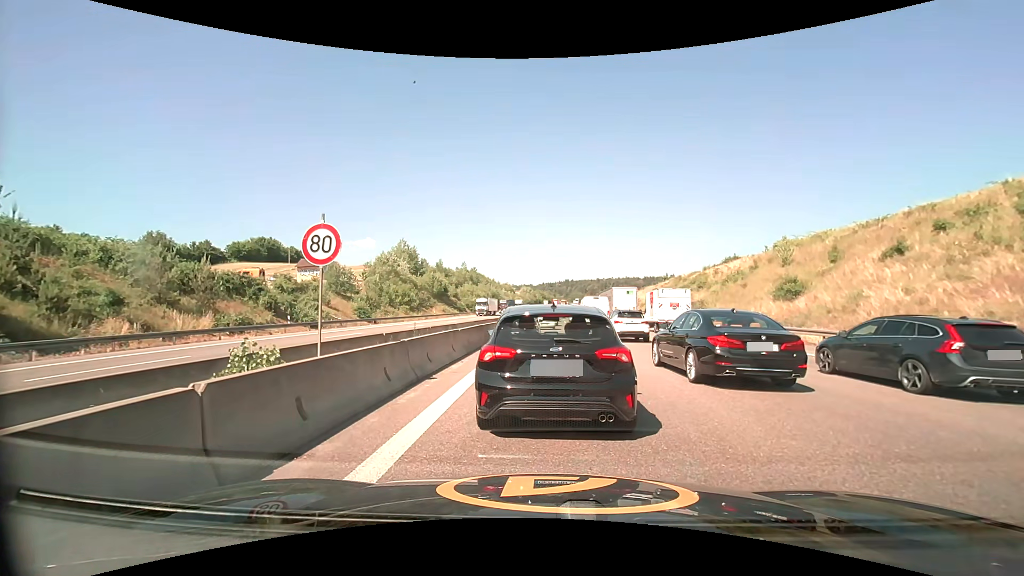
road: motorway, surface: asphalt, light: Day
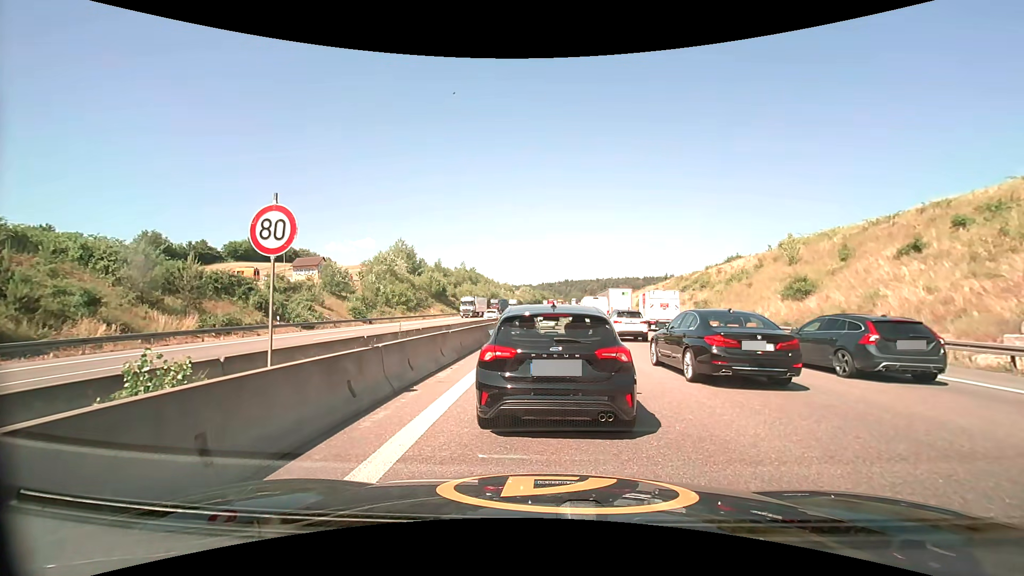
(0.0, +1.6) m; 0°
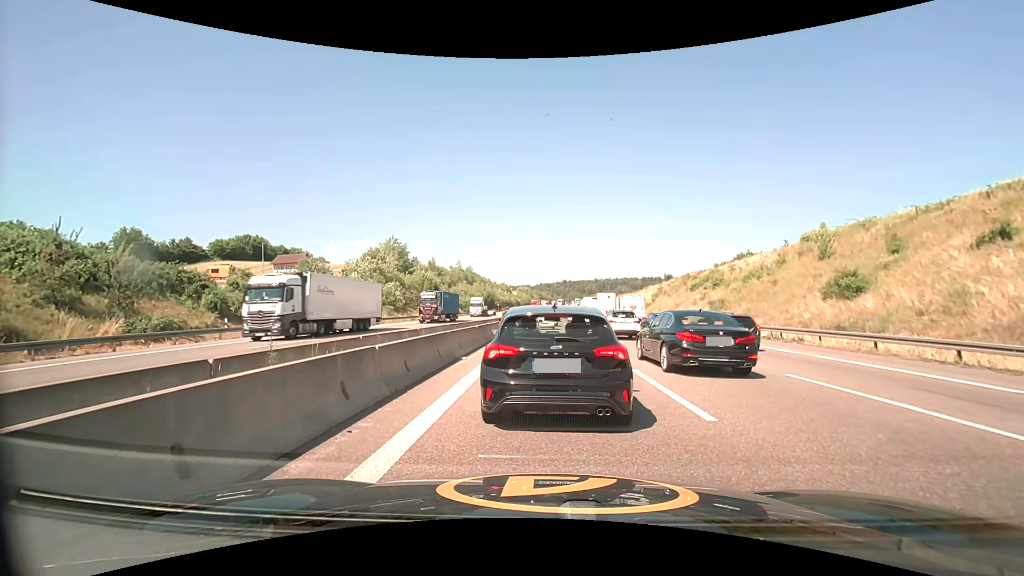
(+0.1, +6.2) m; +1°
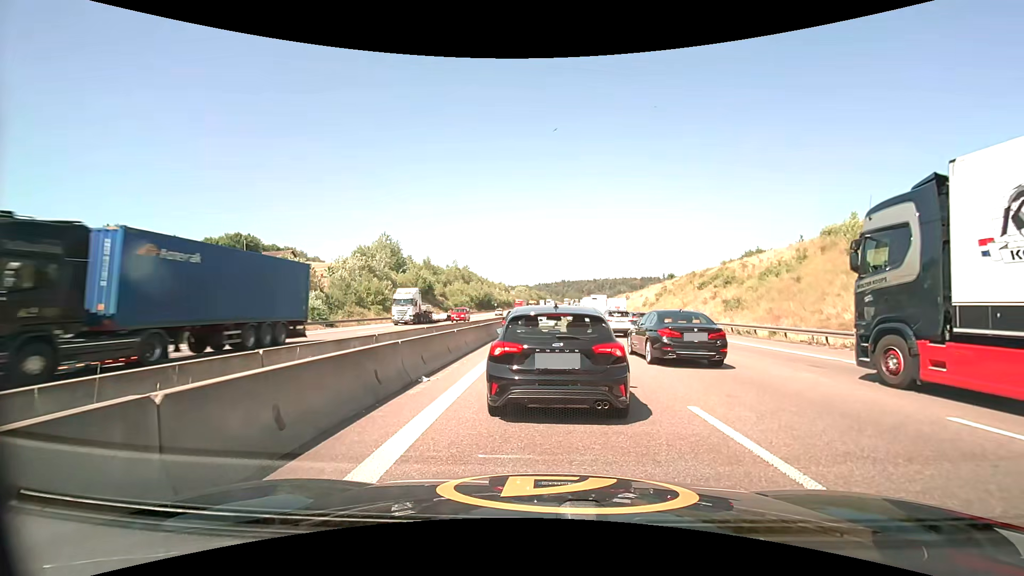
(0.0, +4.6) m; 0°
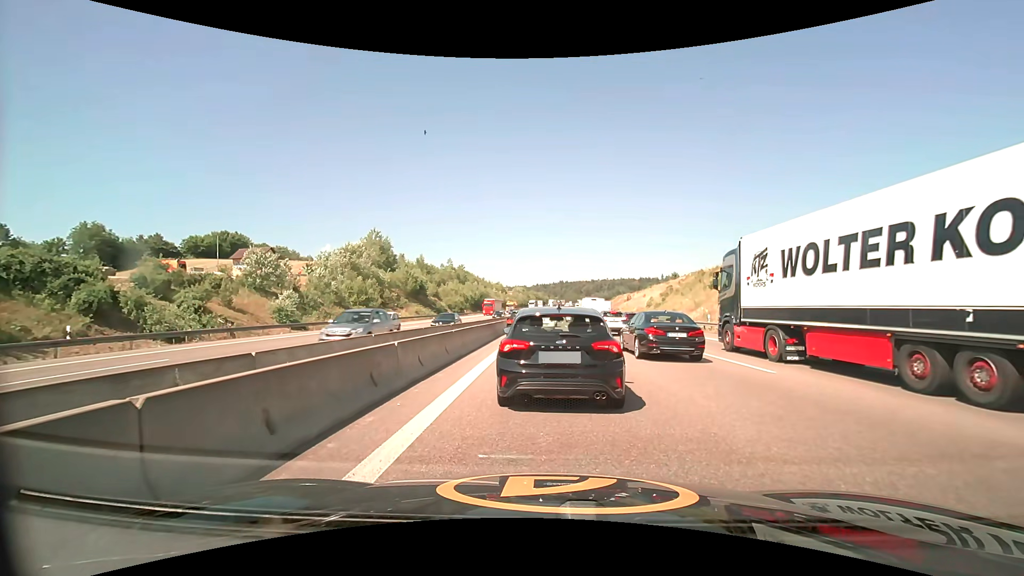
(+0.1, +6.1) m; +1°
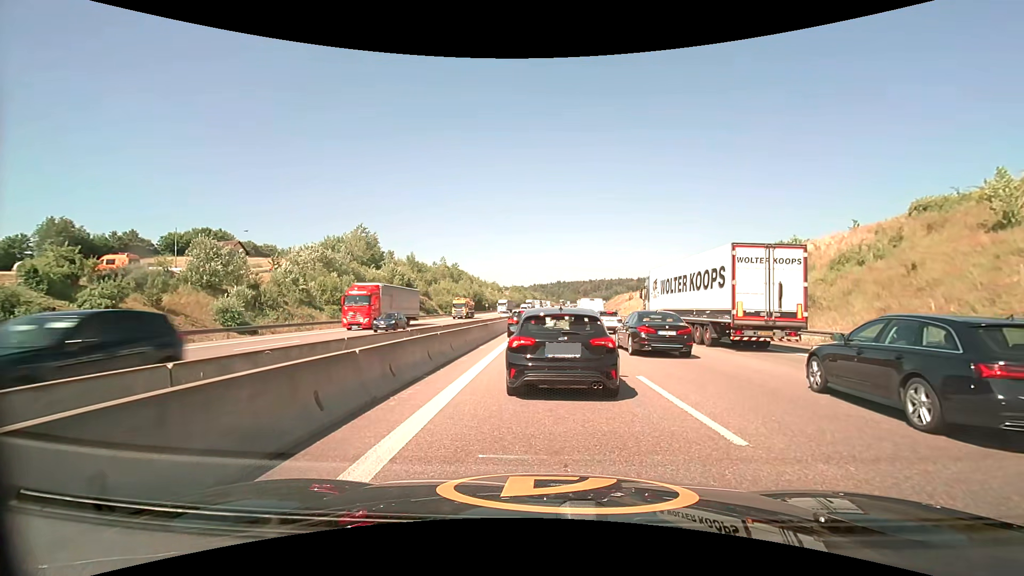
(0.0, +7.8) m; 0°
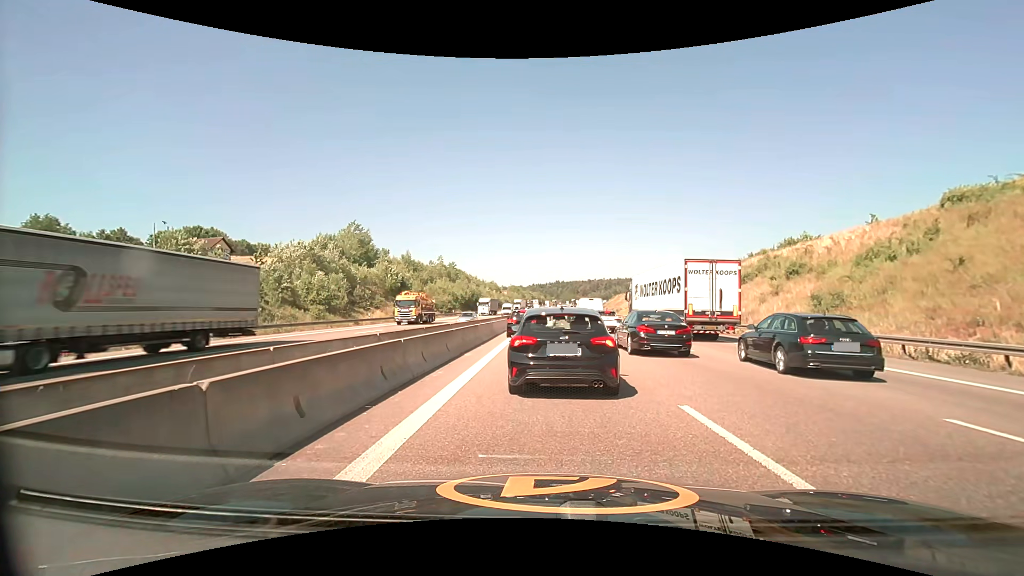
(0.0, +3.4) m; 0°
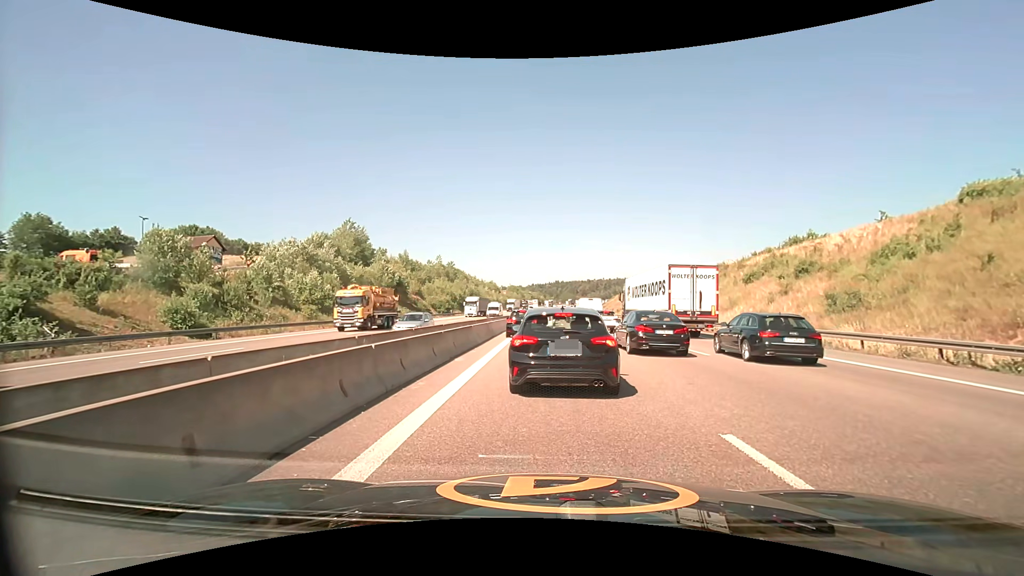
(0.0, +1.7) m; 0°
(0, +10) (0, +20) (0, +30) (+1, +40) (+2, +50) (+3, +60) (+4, +70) (+4, +80) (+4, +90) (+4, +100) m
